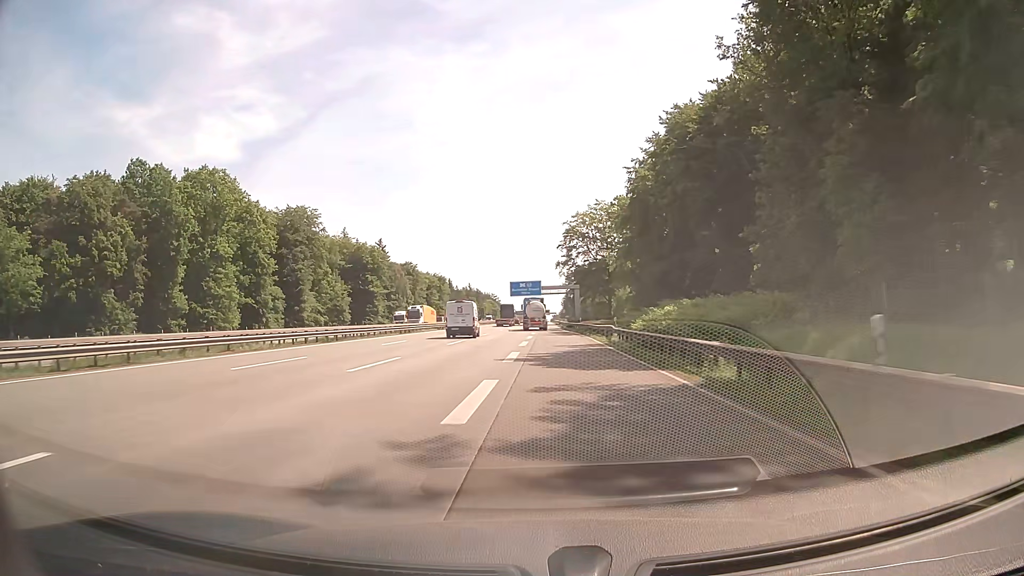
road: motorway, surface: concrete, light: Day
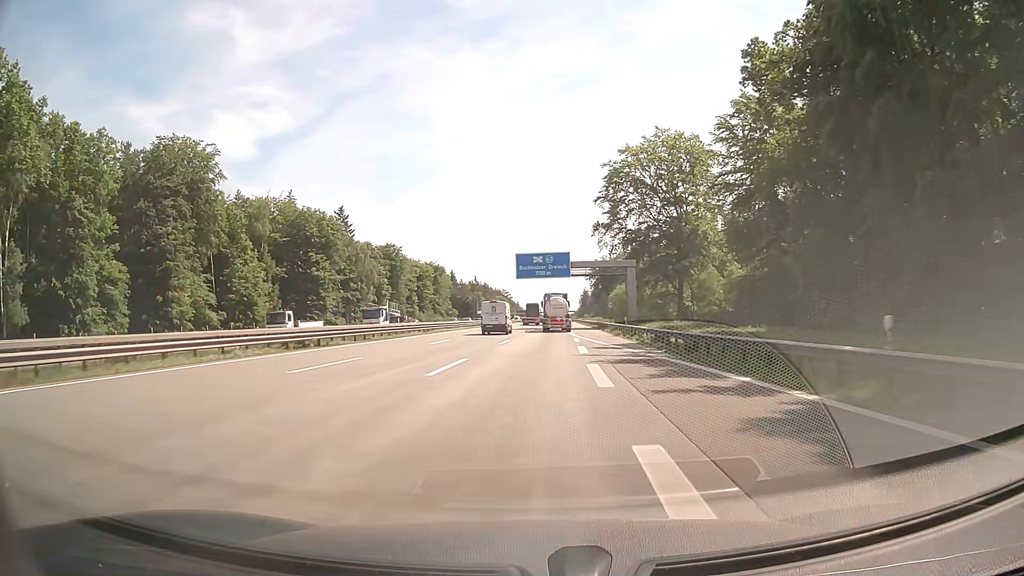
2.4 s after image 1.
(-0.7, +56.0) m; -1°
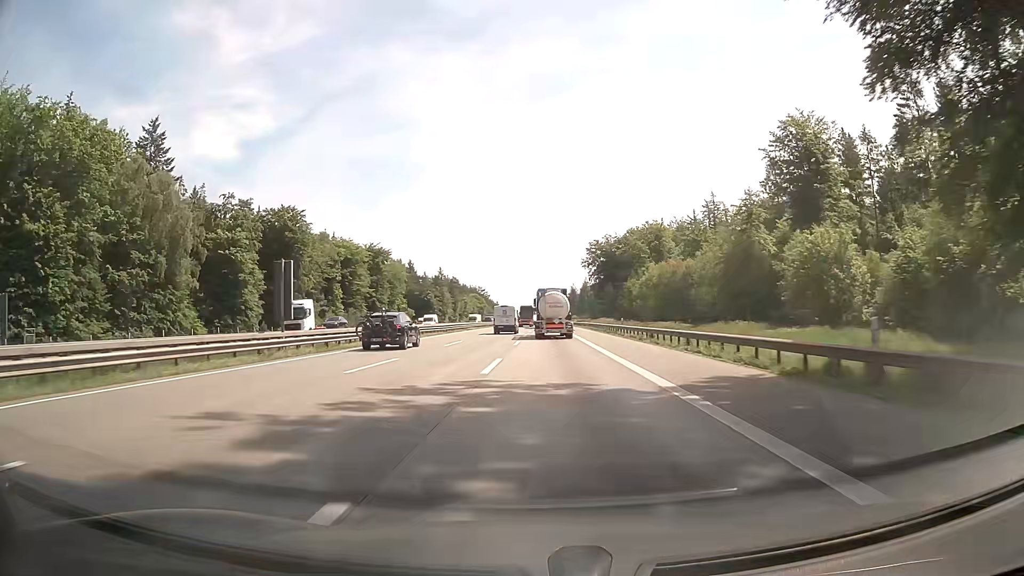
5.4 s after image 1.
(+1.6, +71.3) m; +2°
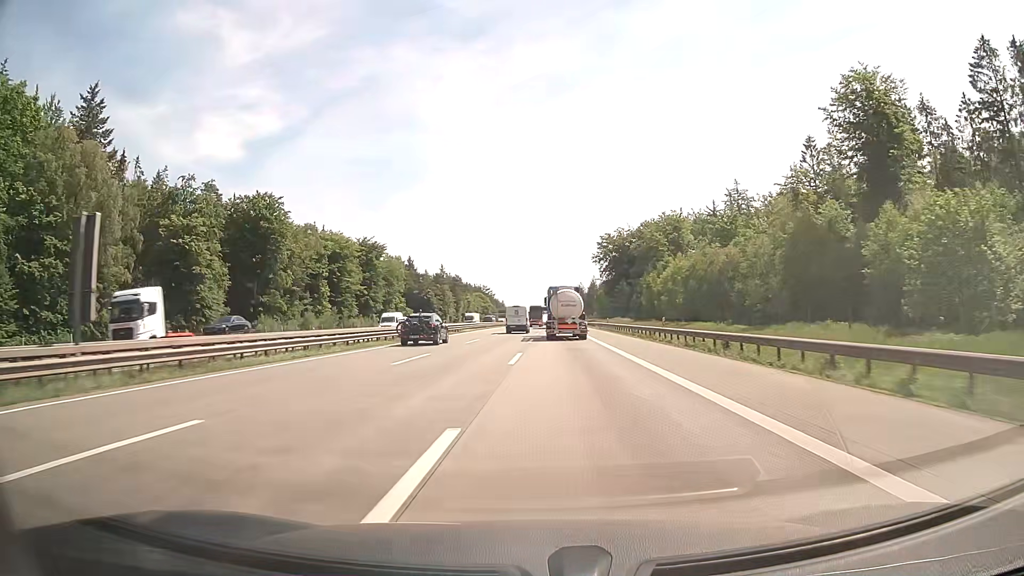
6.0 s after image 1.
(0.0, +14.8) m; 0°
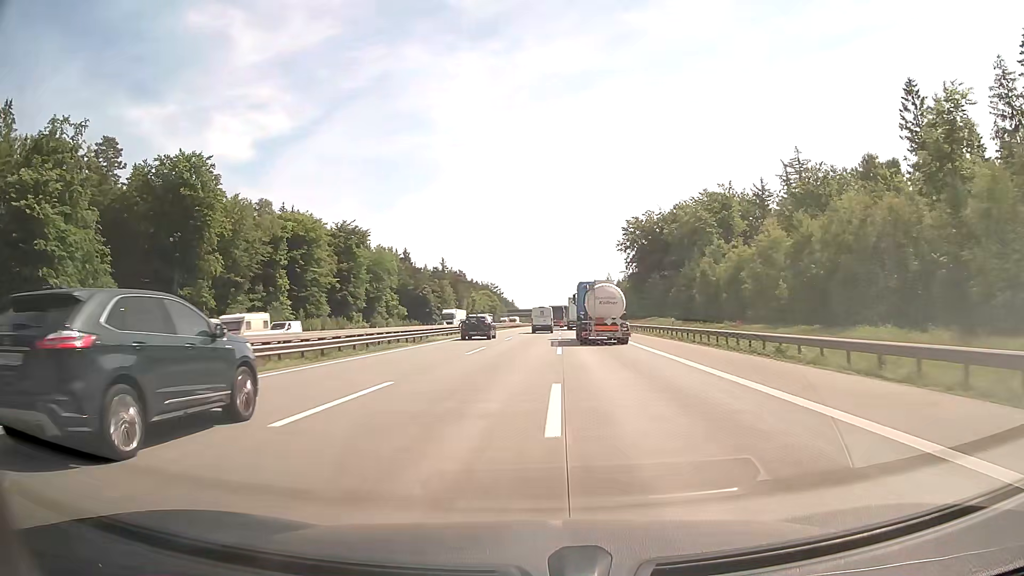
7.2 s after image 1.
(-0.4, +30.4) m; -1°
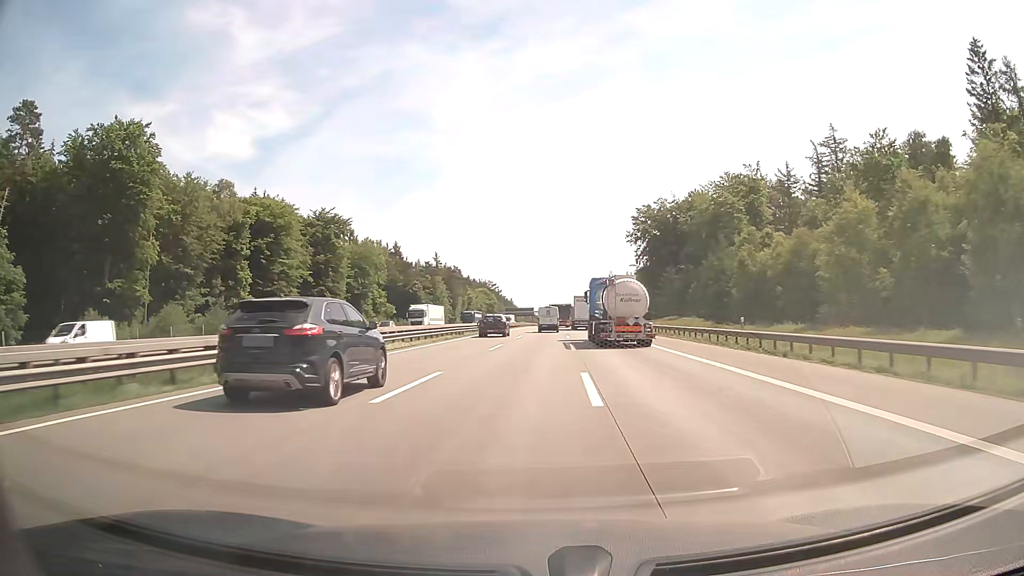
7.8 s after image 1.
(0.0, +15.6) m; 0°
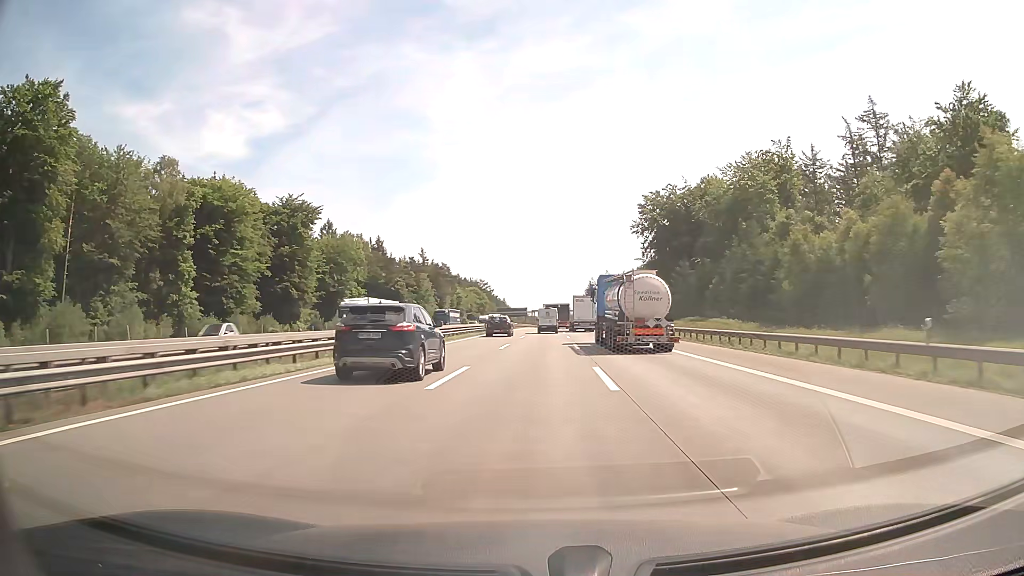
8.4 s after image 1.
(+0.1, +15.9) m; +1°
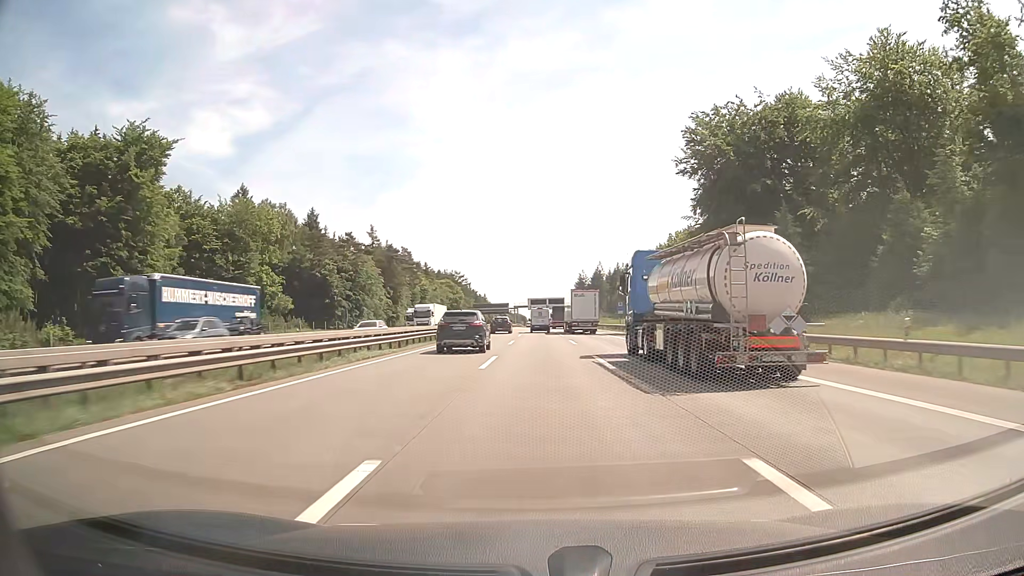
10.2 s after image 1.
(+0.7, +49.1) m; +1°
(0, +10) (0, +20) (0, +30) (0, +40) (0, +50) (0, +60) (0, +70) (0, +80) (0, +90) (+1, +100) m
